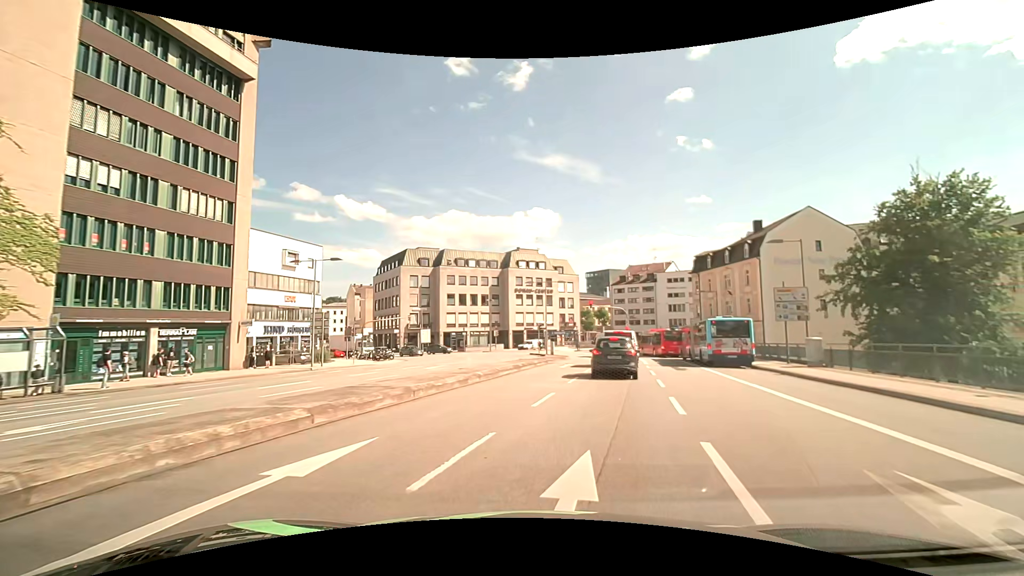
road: primary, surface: asphalt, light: Day
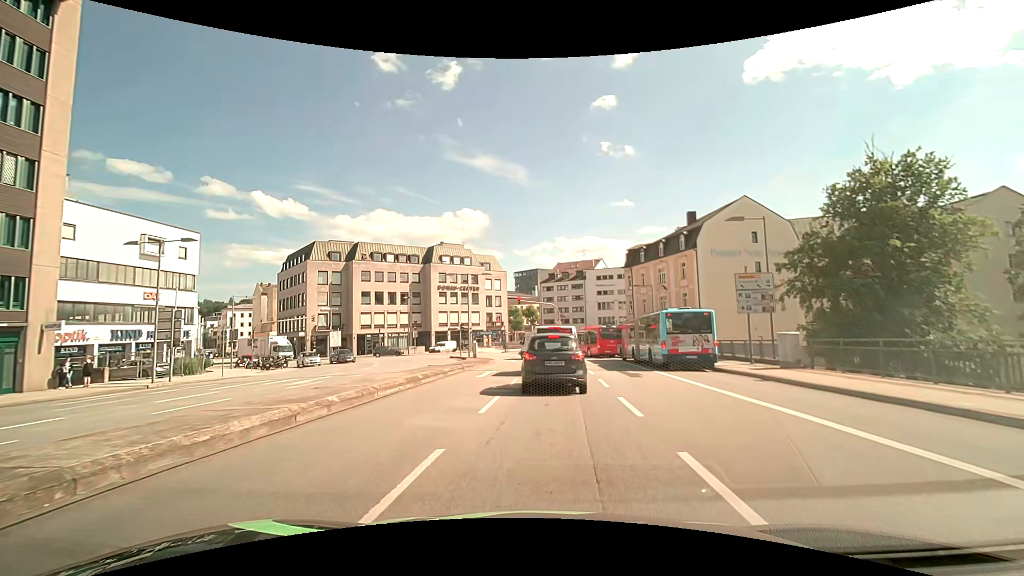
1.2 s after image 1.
(+0.5, +6.6) m; +8°
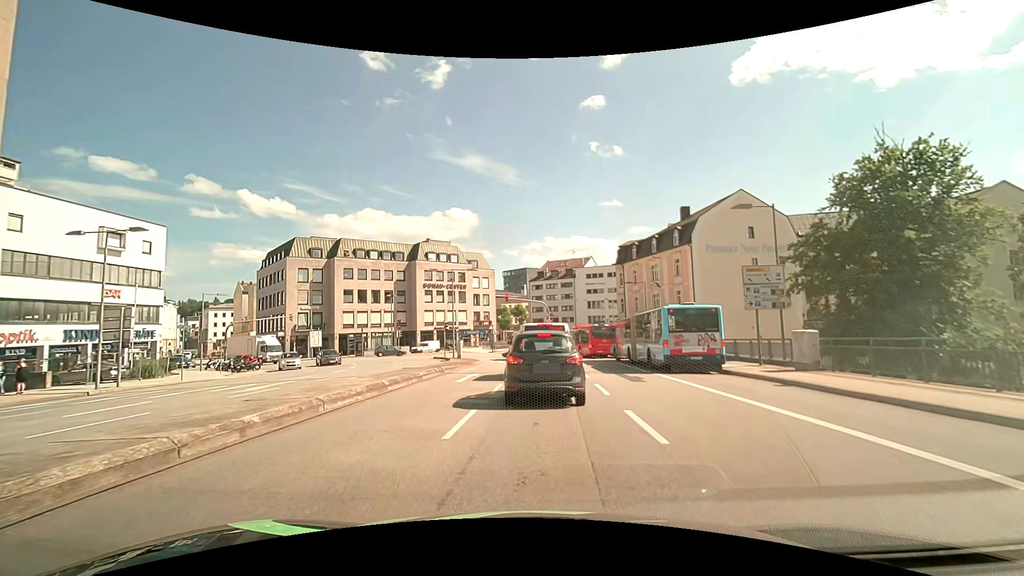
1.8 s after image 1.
(0.0, +2.4) m; +1°
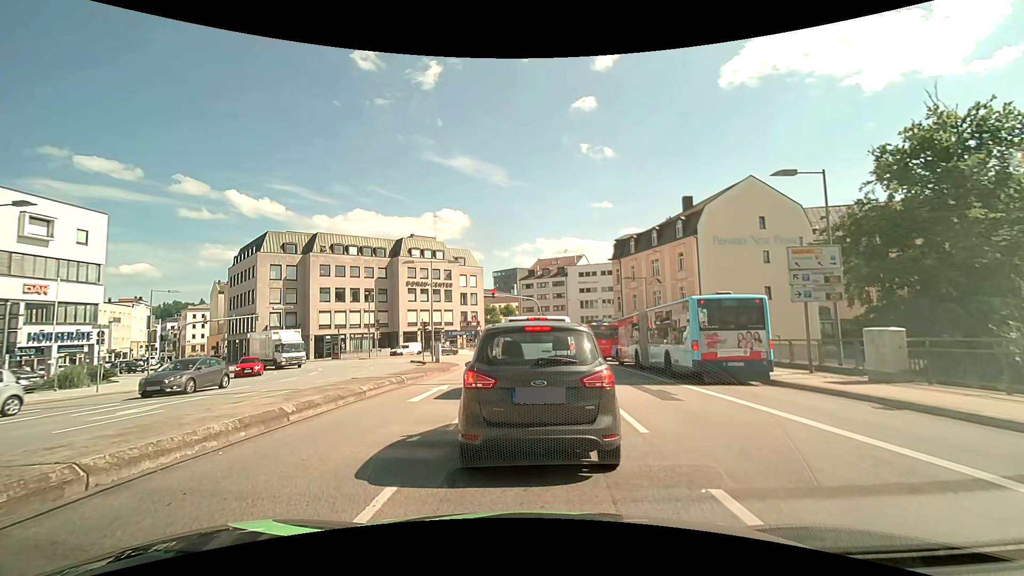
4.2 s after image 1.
(+0.1, +4.8) m; +1°
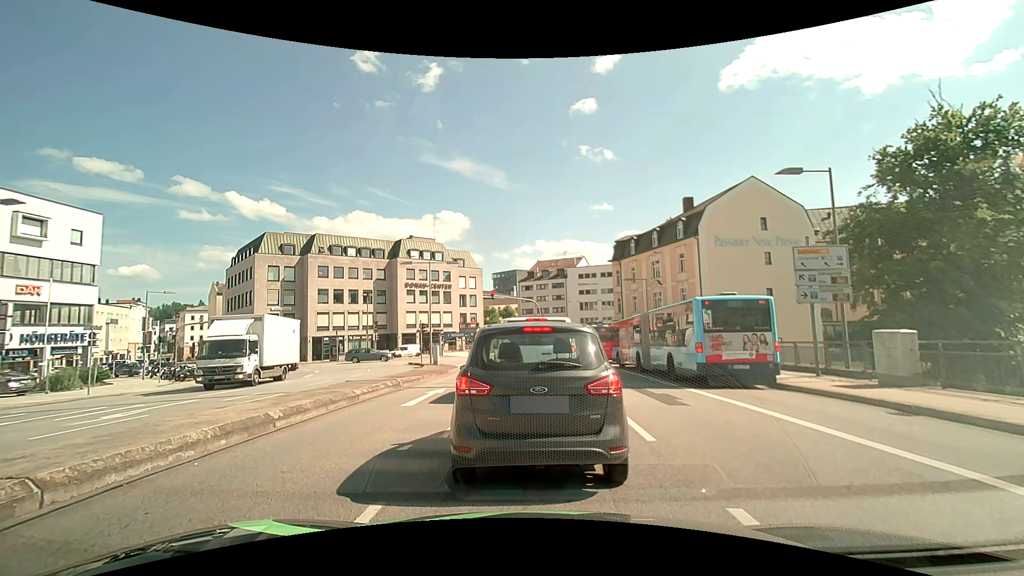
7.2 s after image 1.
(0.0, +0.5) m; 0°
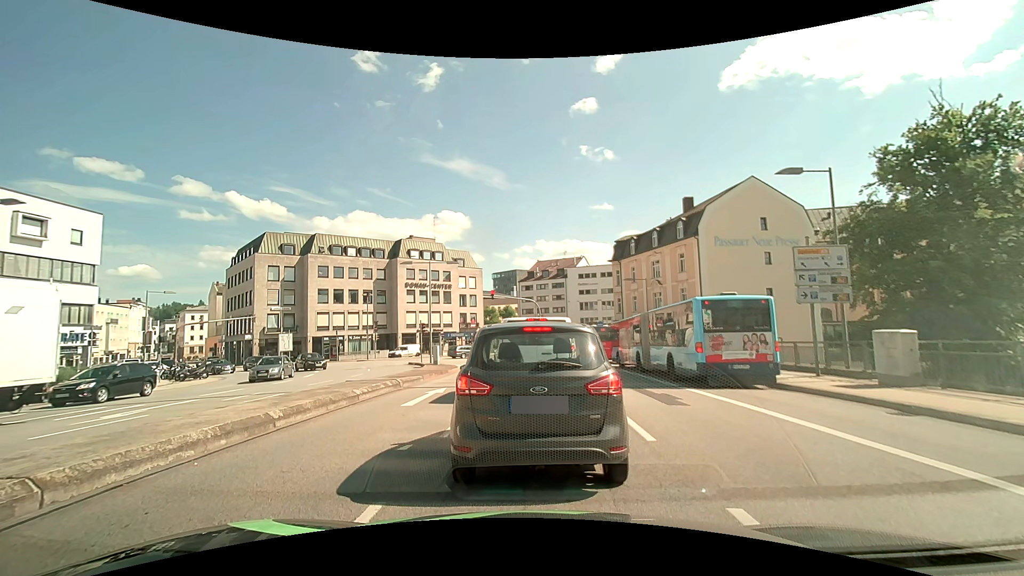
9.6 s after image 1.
(0.0, 0.0) m; 0°
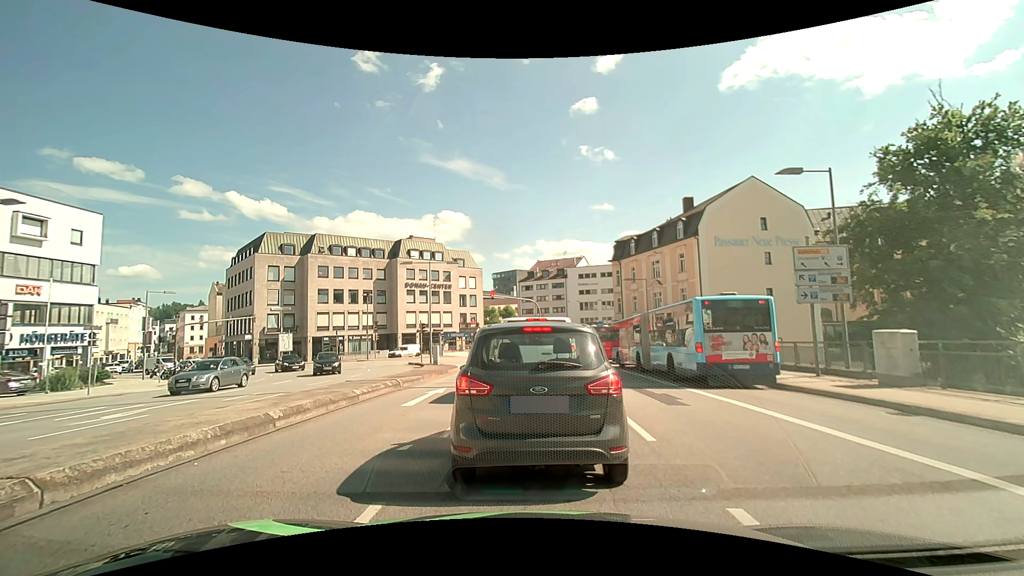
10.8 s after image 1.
(0.0, 0.0) m; 0°
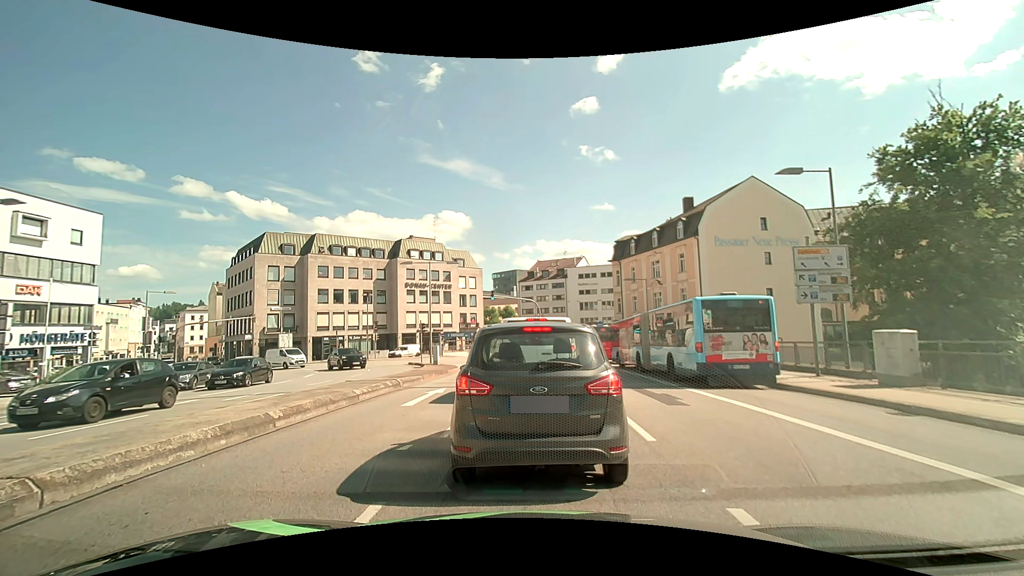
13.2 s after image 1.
(0.0, 0.0) m; 0°
